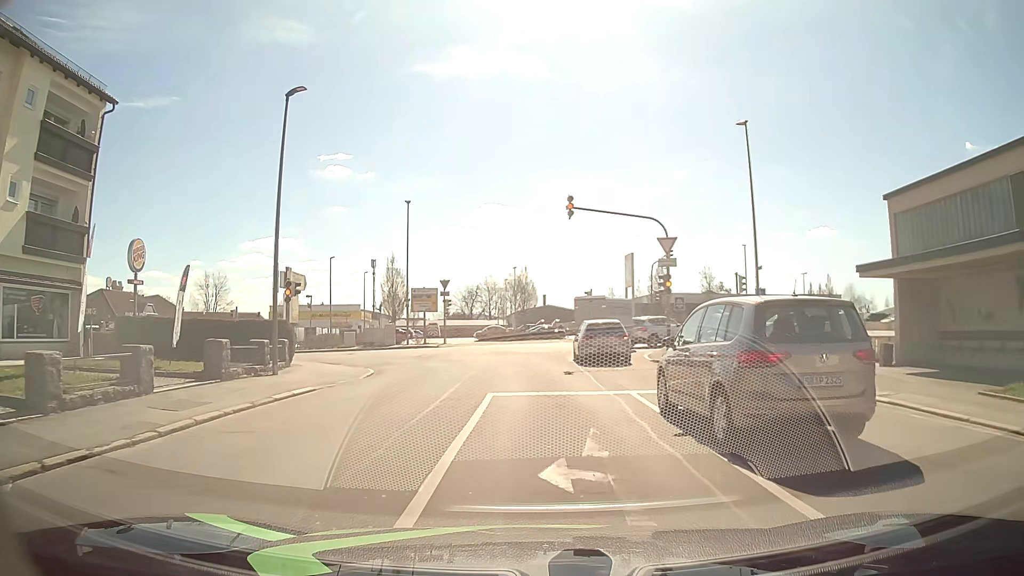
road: residential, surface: asphalt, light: Day
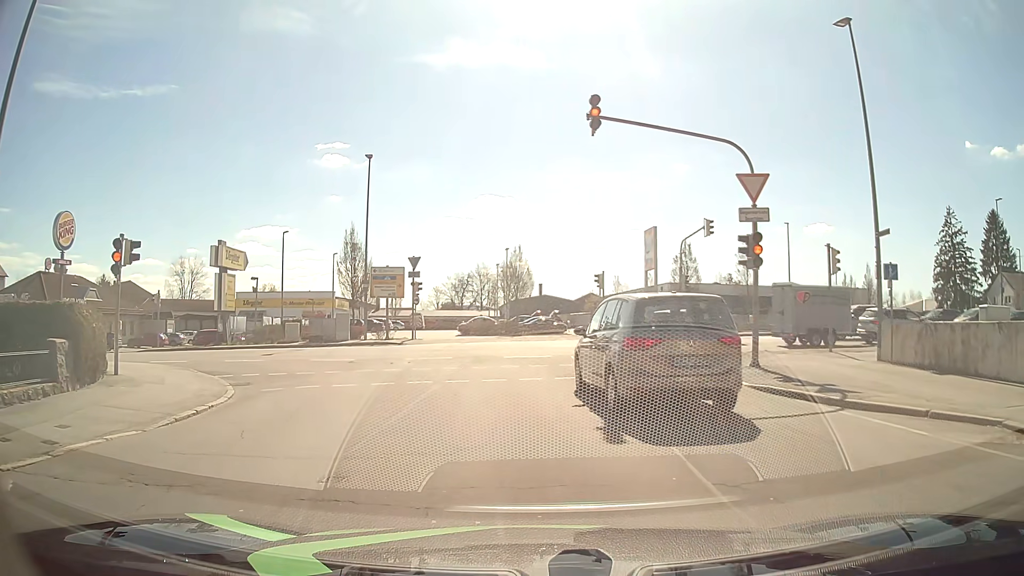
(+0.1, +10.3) m; +1°
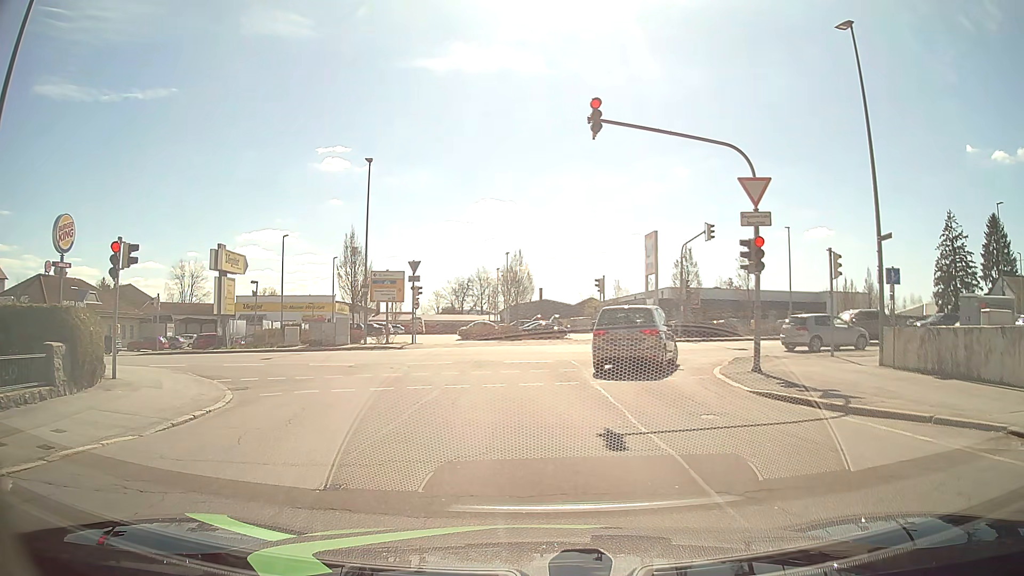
(0.0, +0.2) m; 0°
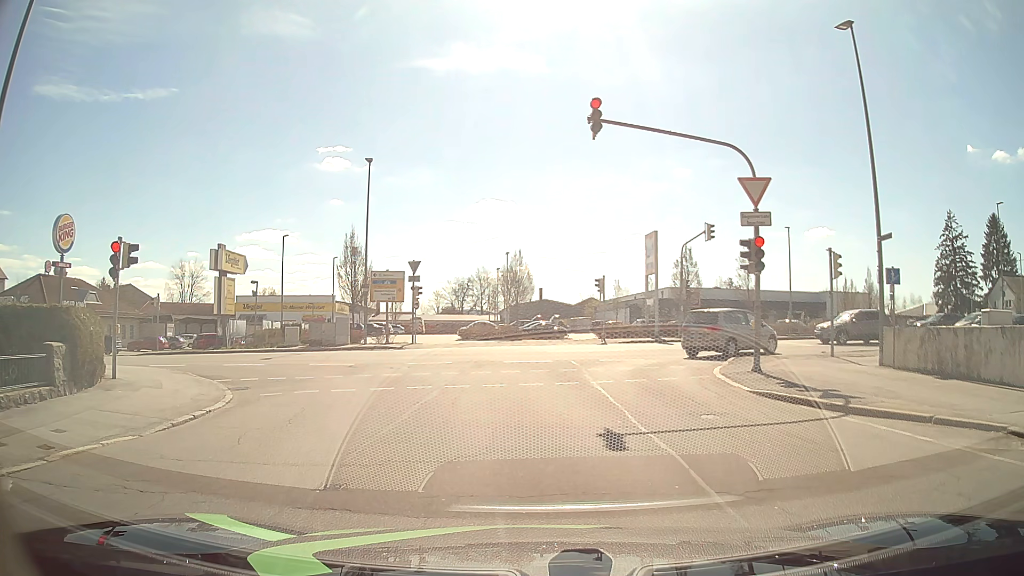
(0.0, 0.0) m; 0°
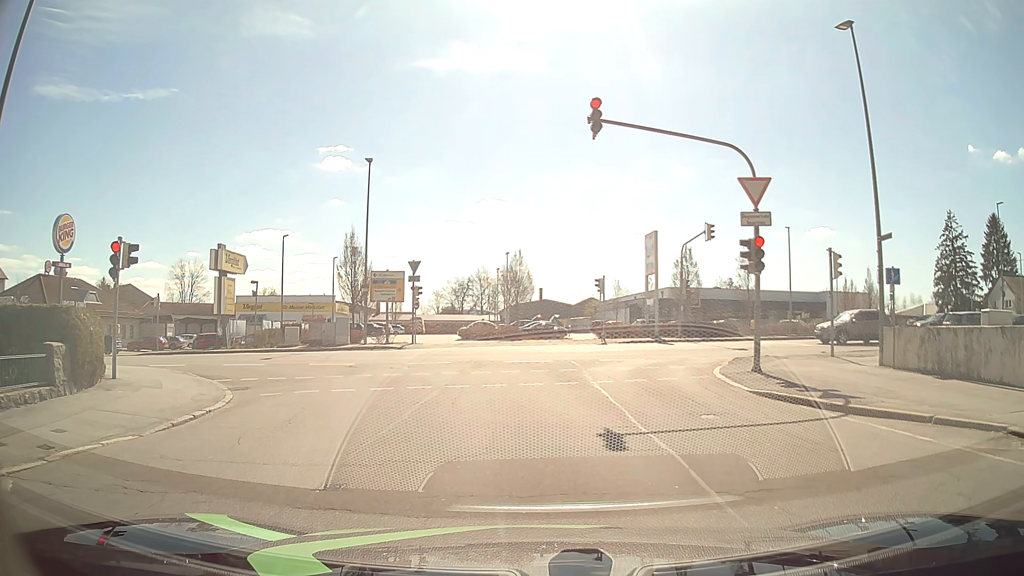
(0.0, 0.0) m; 0°
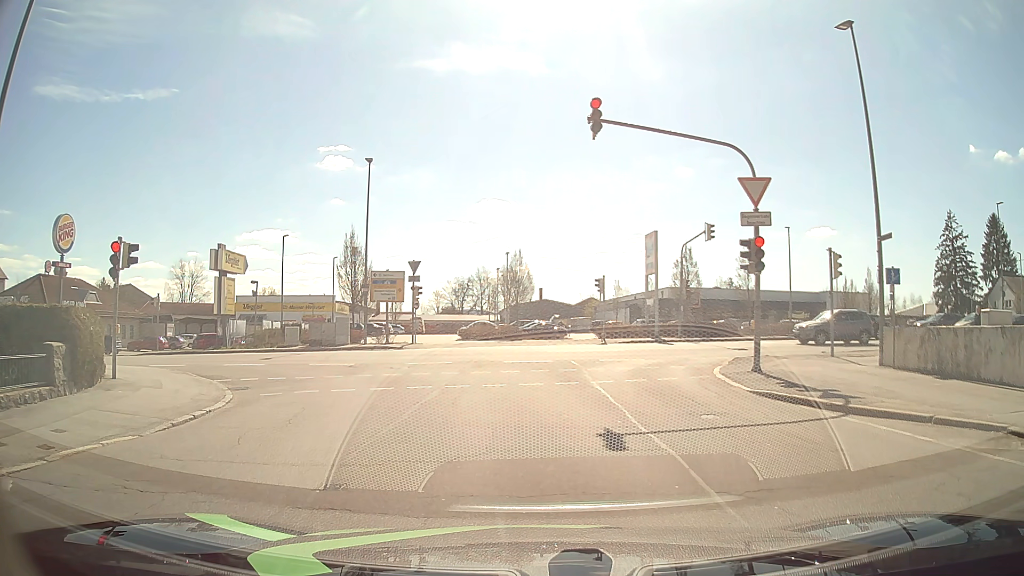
(0.0, 0.0) m; 0°
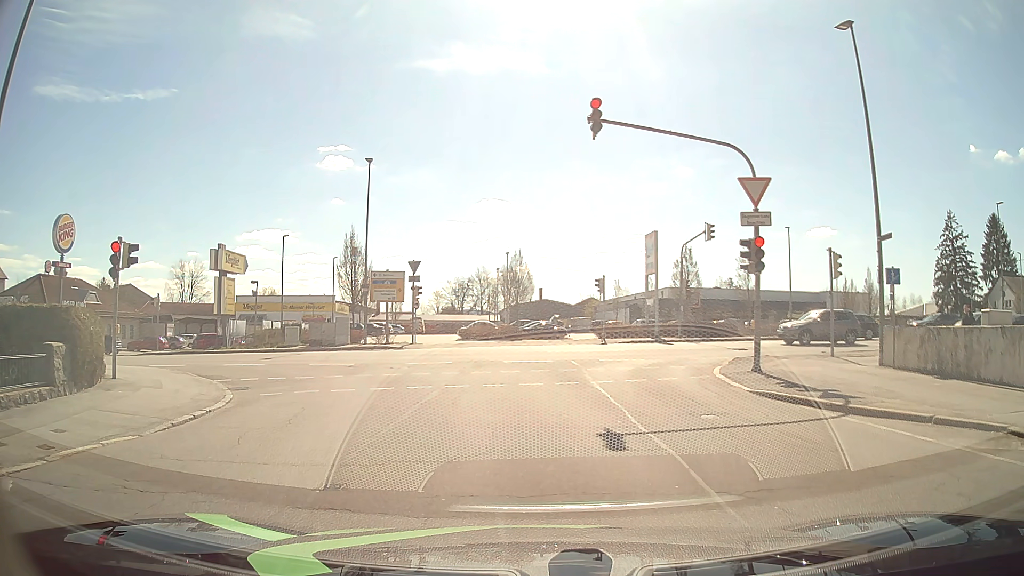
(0.0, 0.0) m; 0°
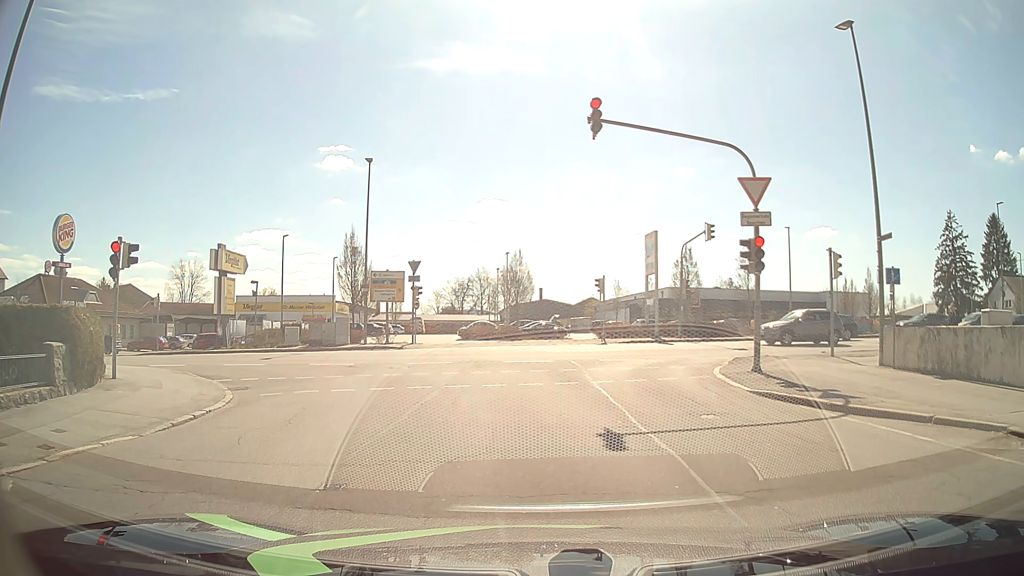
(0.0, 0.0) m; 0°
(0, +10) (-1, +20) (-7, +28) (-16, +32) (-26, +33) (-36, +32) (-46, +31) (-55, +30) (-65, +29) (-75, +28) m
